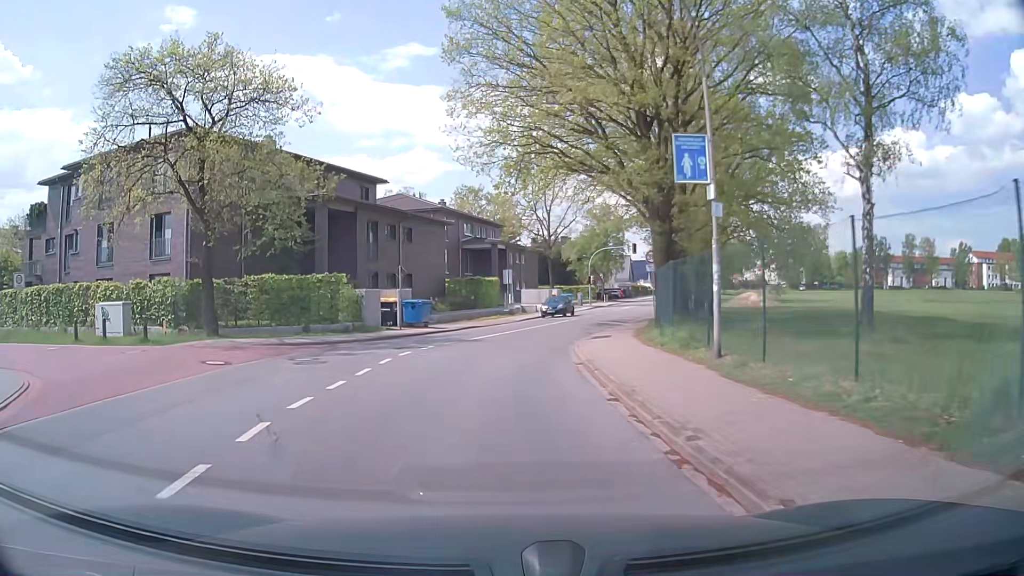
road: unclassified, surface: asphalt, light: Day
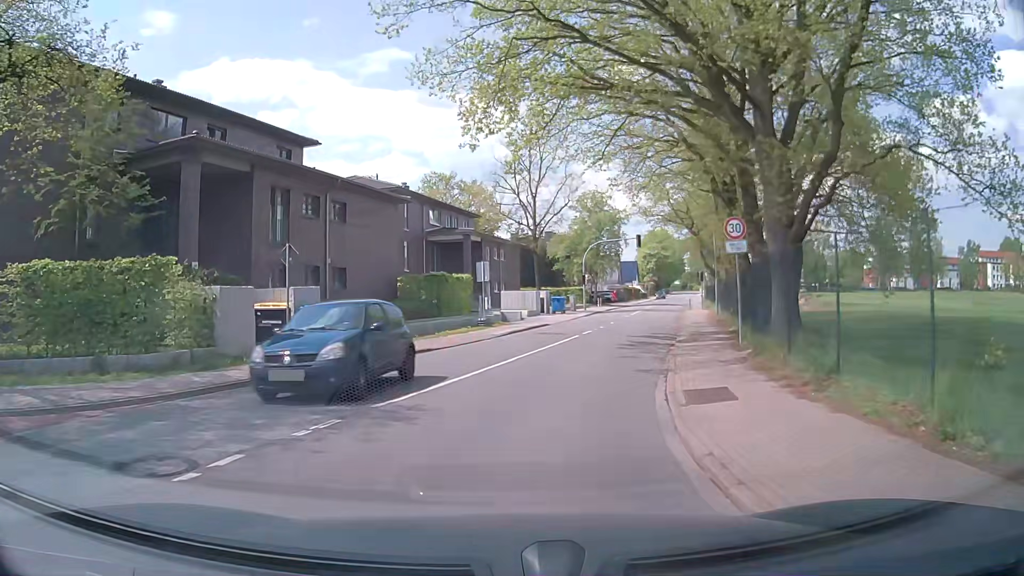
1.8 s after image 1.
(+0.2, +13.3) m; +2°
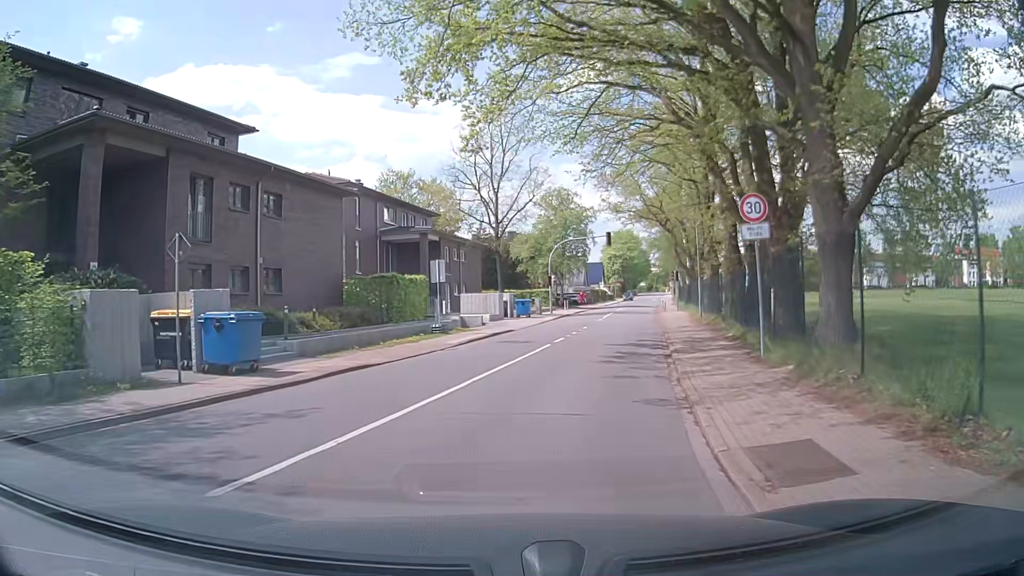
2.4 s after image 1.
(+0.2, +4.0) m; +5°
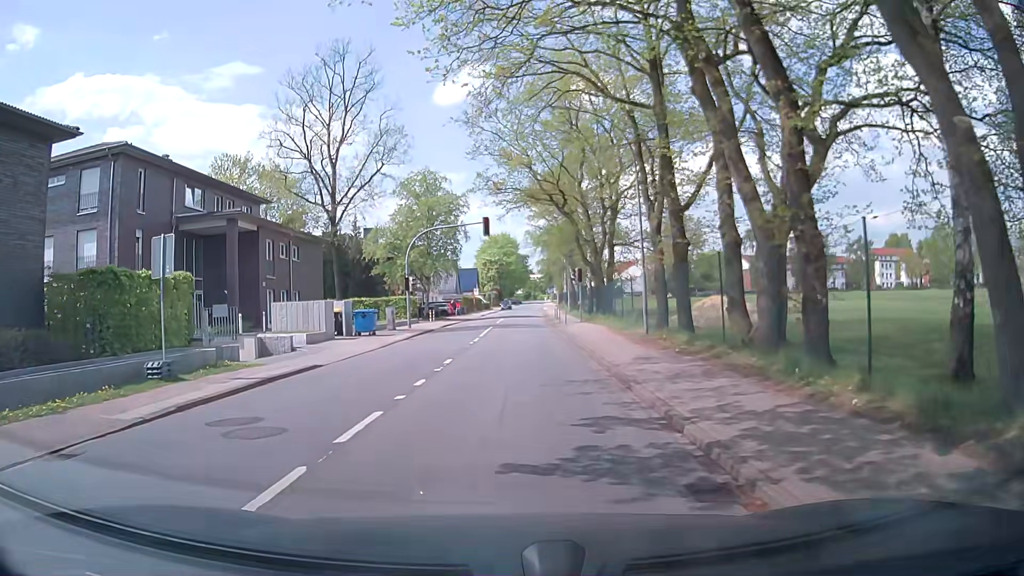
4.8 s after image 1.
(+1.4, +14.4) m; +11°
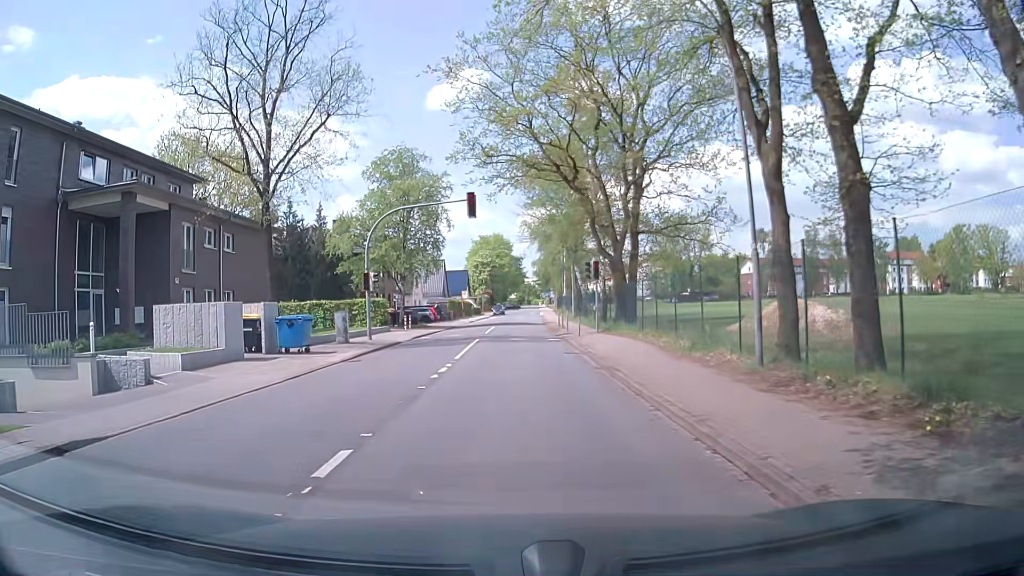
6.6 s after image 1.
(-0.2, +10.4) m; -1°
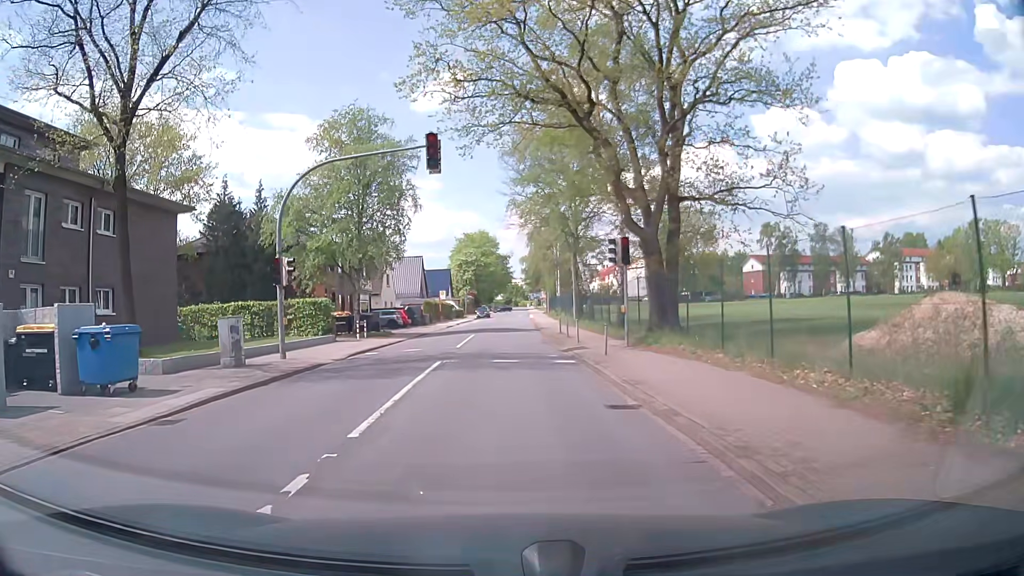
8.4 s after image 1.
(+0.3, +11.0) m; +1°
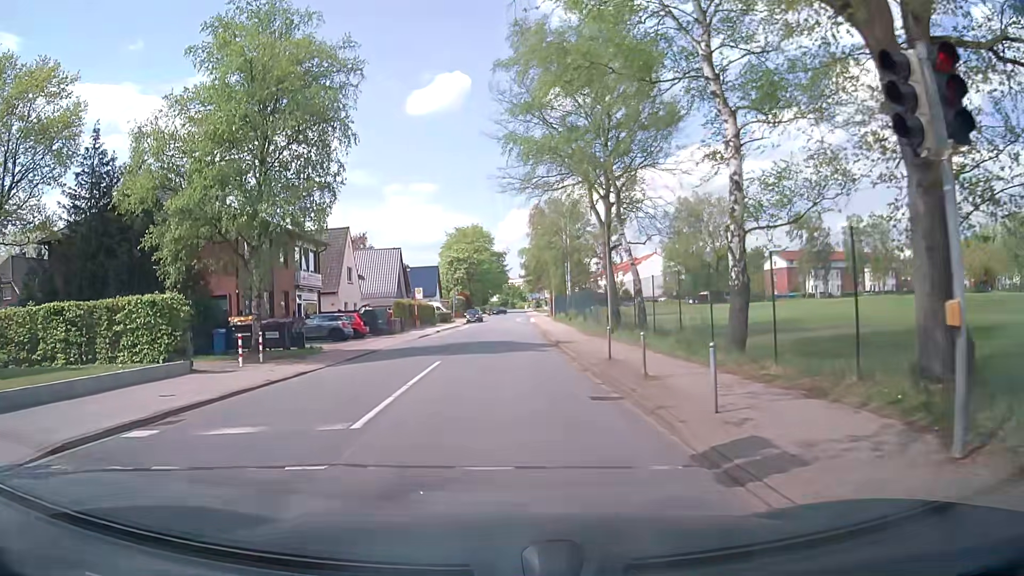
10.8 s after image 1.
(+0.2, +15.8) m; +1°
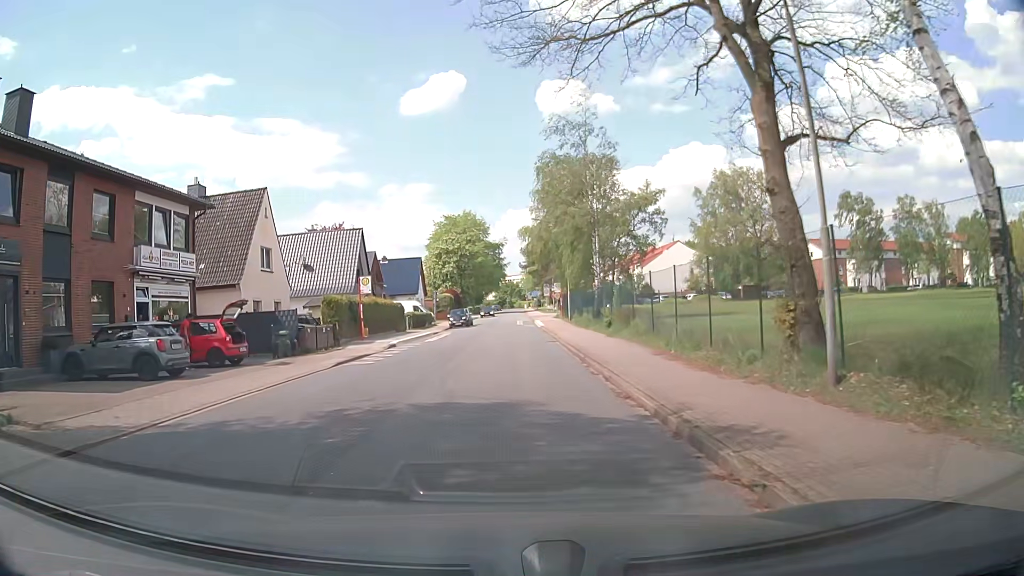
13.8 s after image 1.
(+0.1, +18.8) m; +1°
(0, +10) (0, +20) (0, +30) (0, +40) (0, +50) (+1, +60) (+1, +70) (+1, +80) (+1, +90) (+1, +100) m
